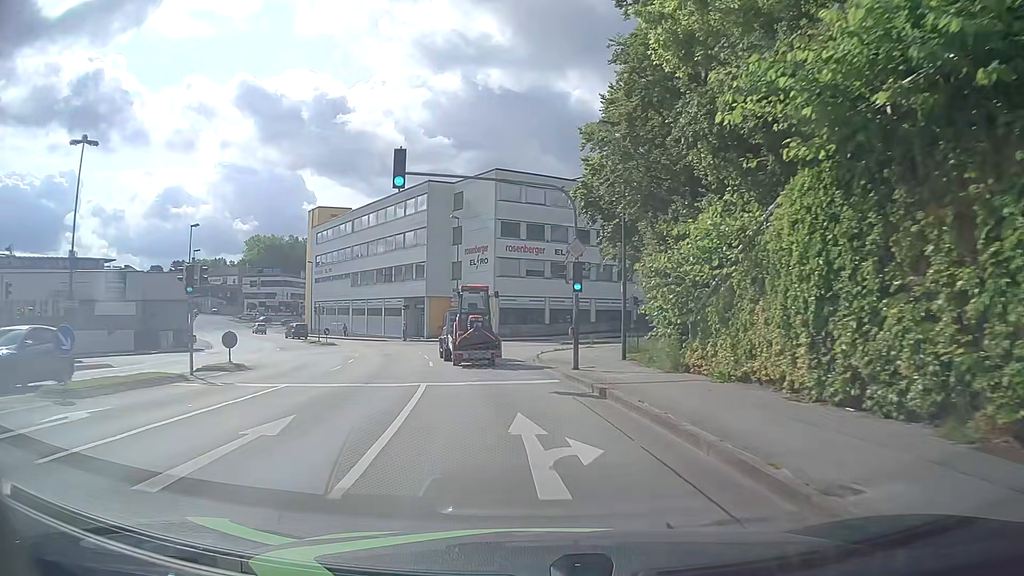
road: tertiary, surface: asphalt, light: Day
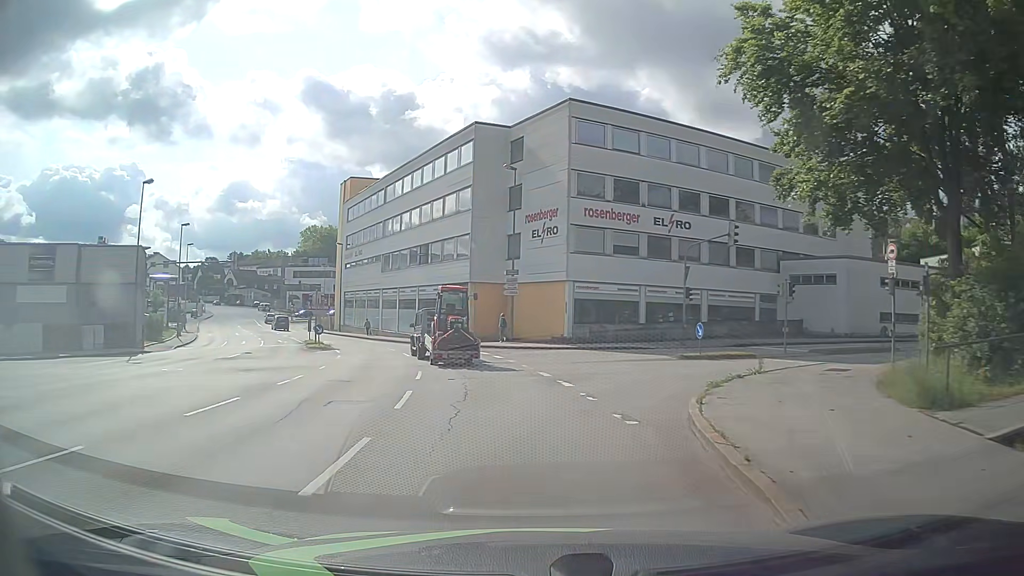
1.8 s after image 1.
(-1.1, +17.7) m; -7°
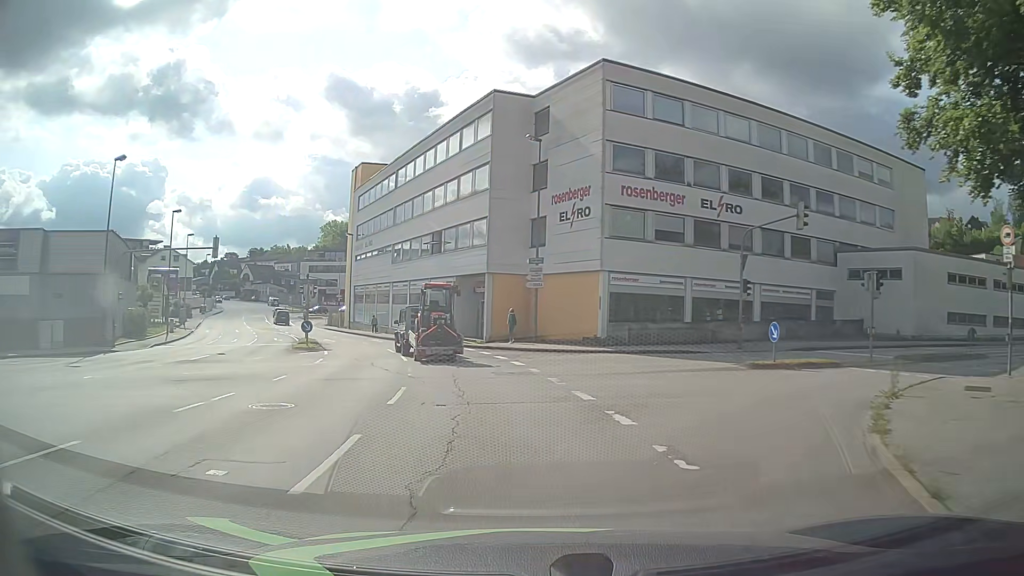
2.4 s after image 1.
(0.0, +5.9) m; -2°
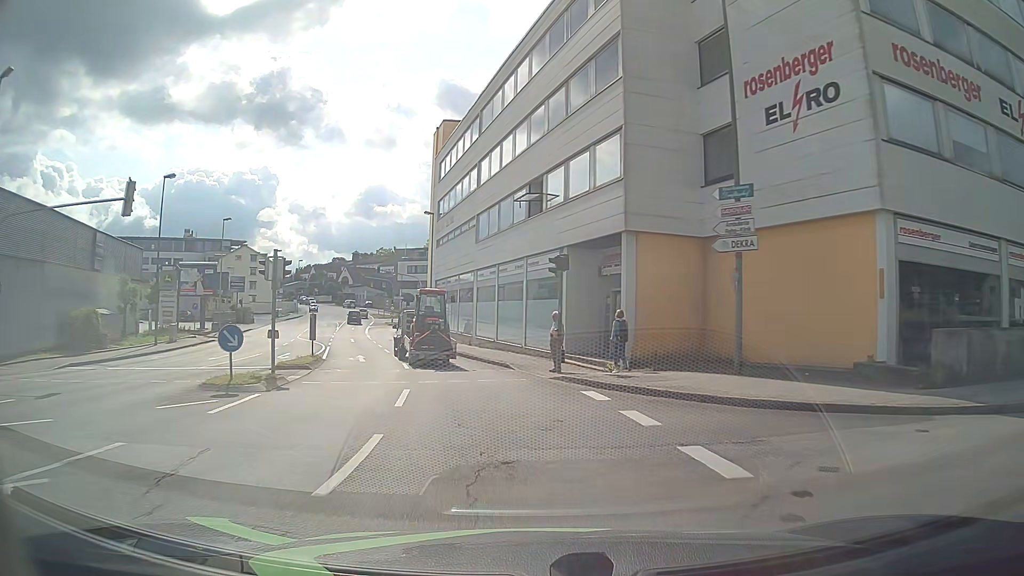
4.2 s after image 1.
(-1.4, +18.1) m; -10°
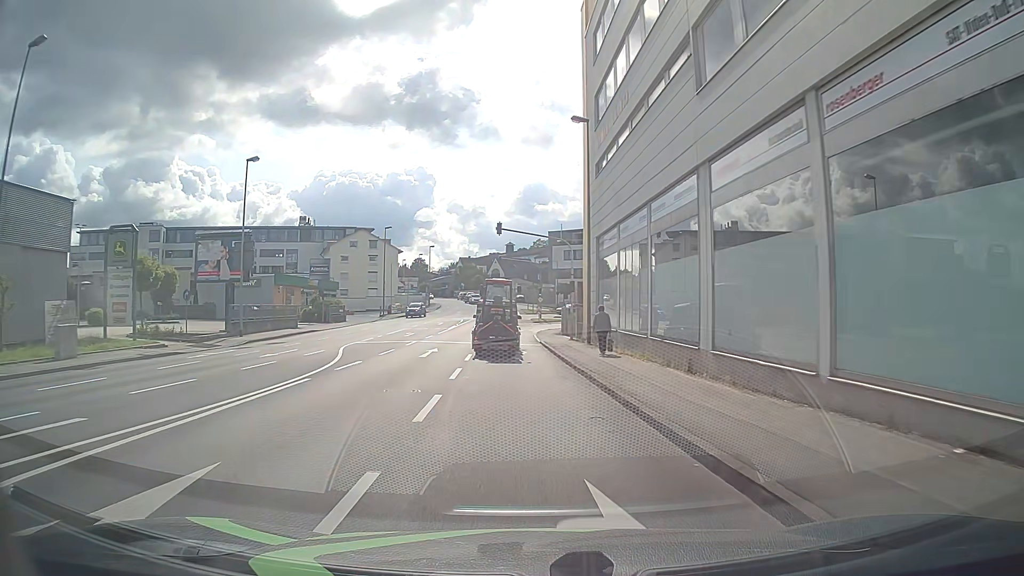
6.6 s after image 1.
(-3.3, +24.8) m; -14°
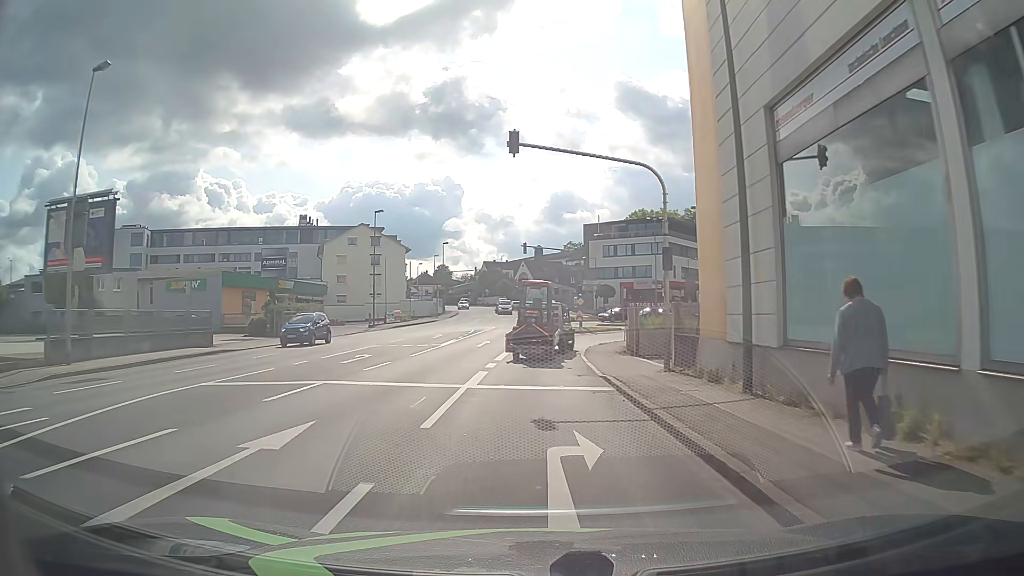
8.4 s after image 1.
(-0.7, +18.5) m; -3°
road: tertiary_link
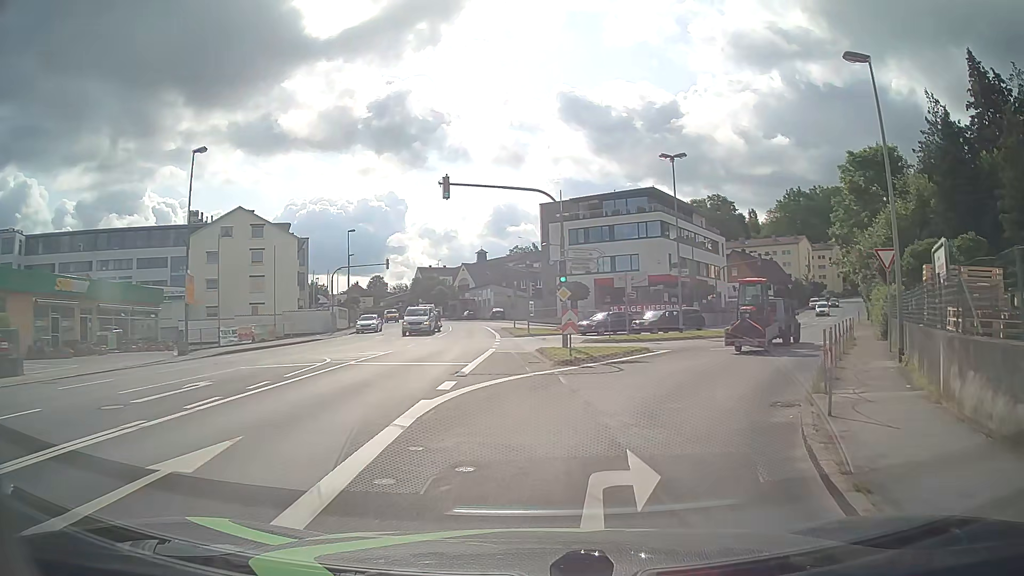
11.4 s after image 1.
(+0.3, +26.9) m; +5°
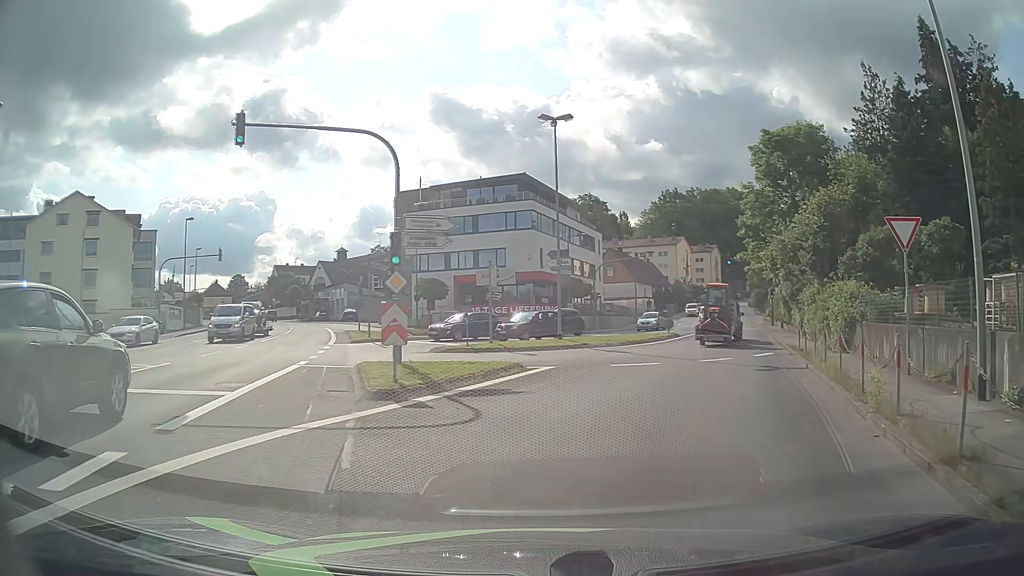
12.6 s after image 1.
(+0.7, +8.0) m; +10°
(+1, +10) (+5, +19) (+8, +29) (+12, +38) (+15, +48) (+18, +57) (+21, +67) (+24, +76) (+27, +86) (+30, +95) m
